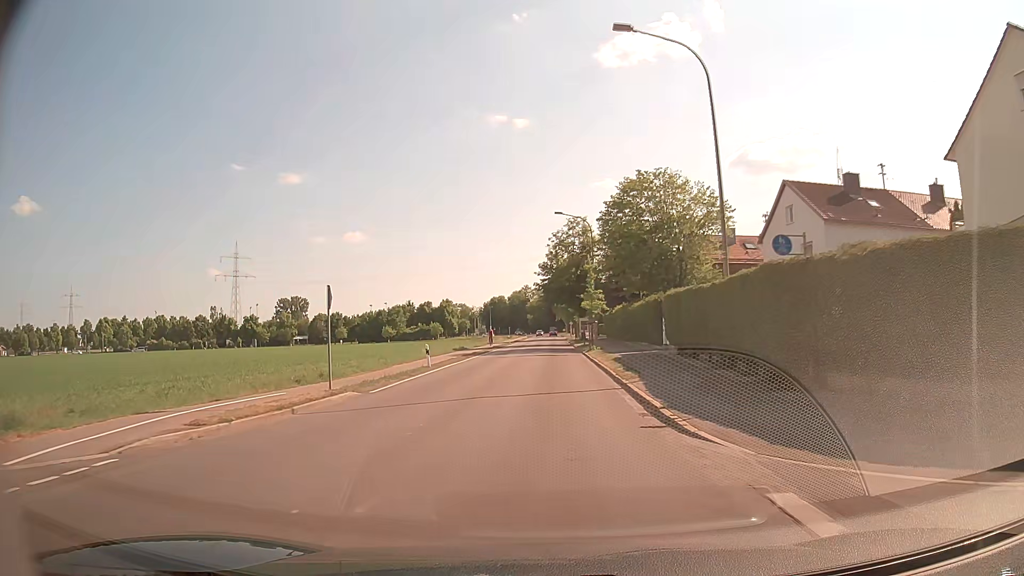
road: tertiary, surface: asphalt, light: Day
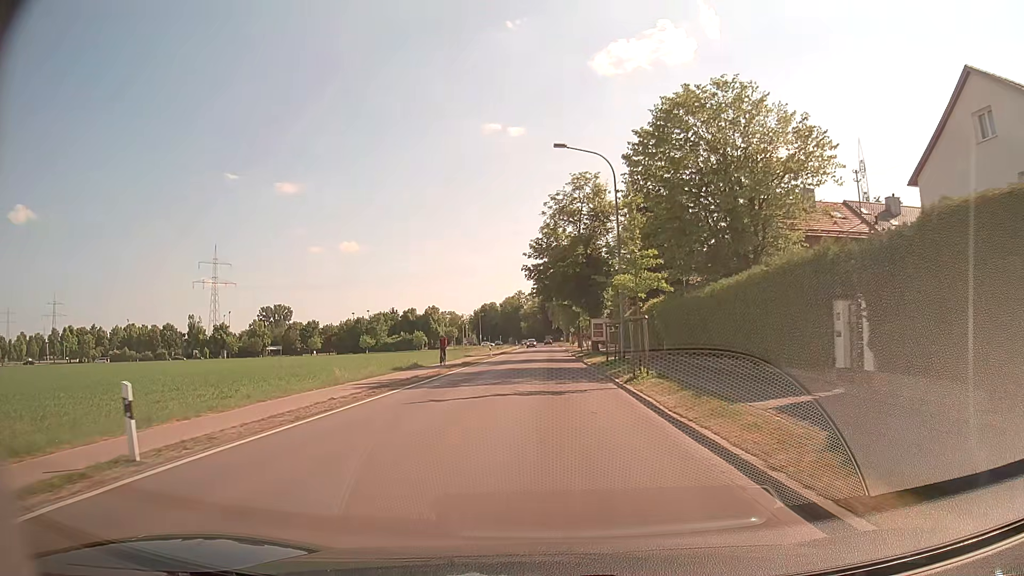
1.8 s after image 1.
(0.0, +21.8) m; 0°
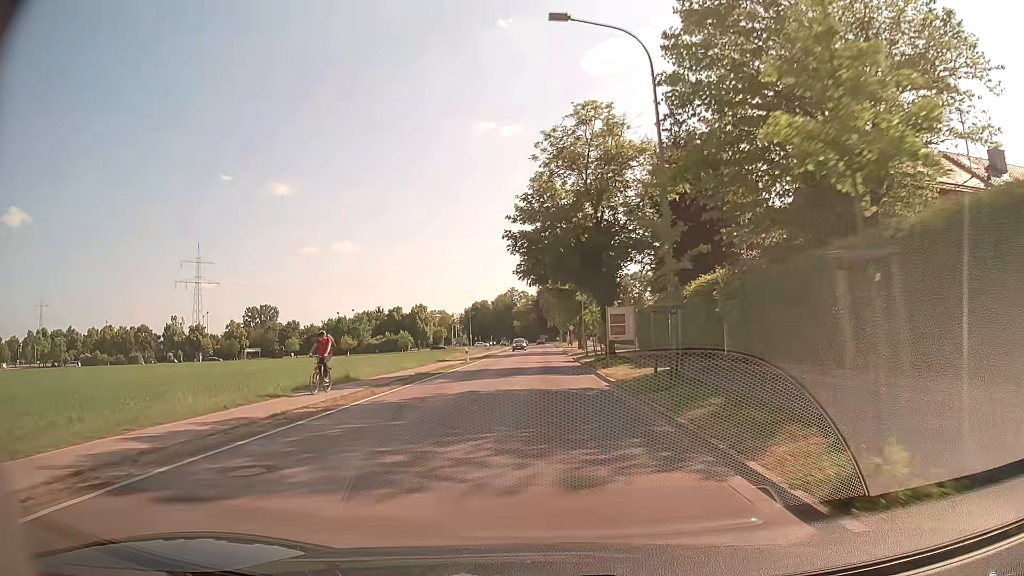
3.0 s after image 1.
(+0.1, +14.3) m; +1°
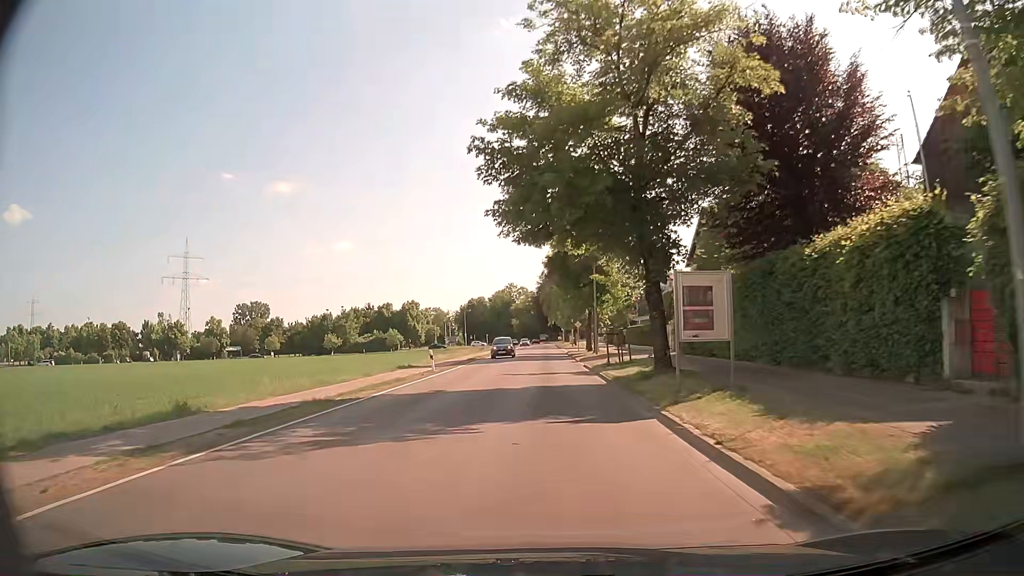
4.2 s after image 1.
(0.0, +14.4) m; 0°
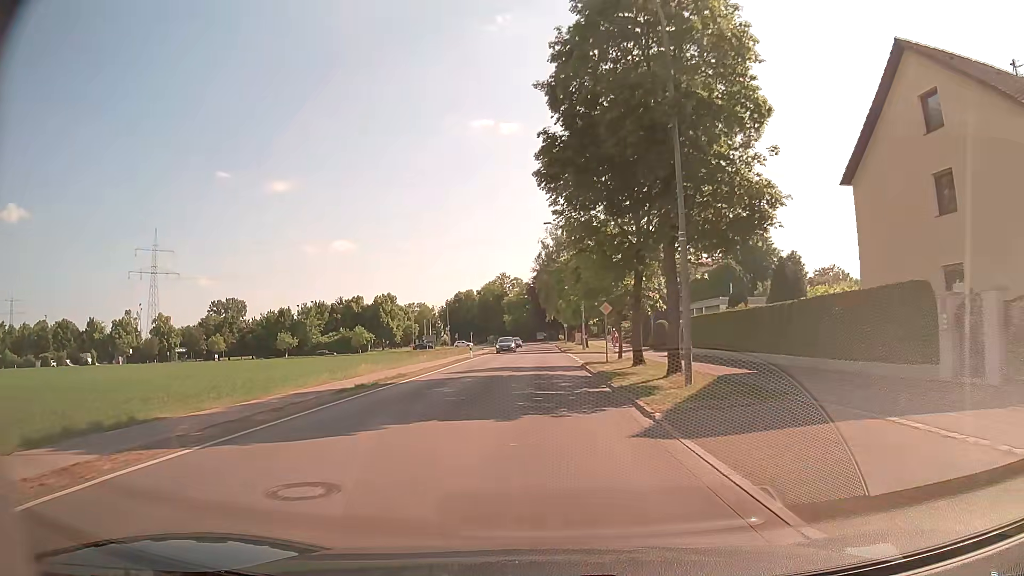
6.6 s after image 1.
(+0.1, +30.2) m; 0°
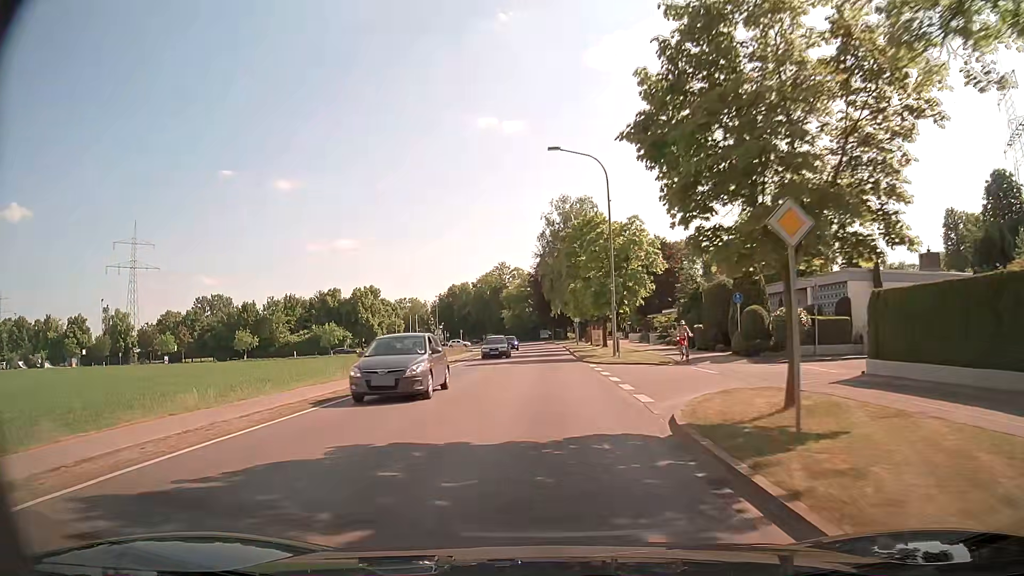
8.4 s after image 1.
(-0.2, +22.6) m; -1°
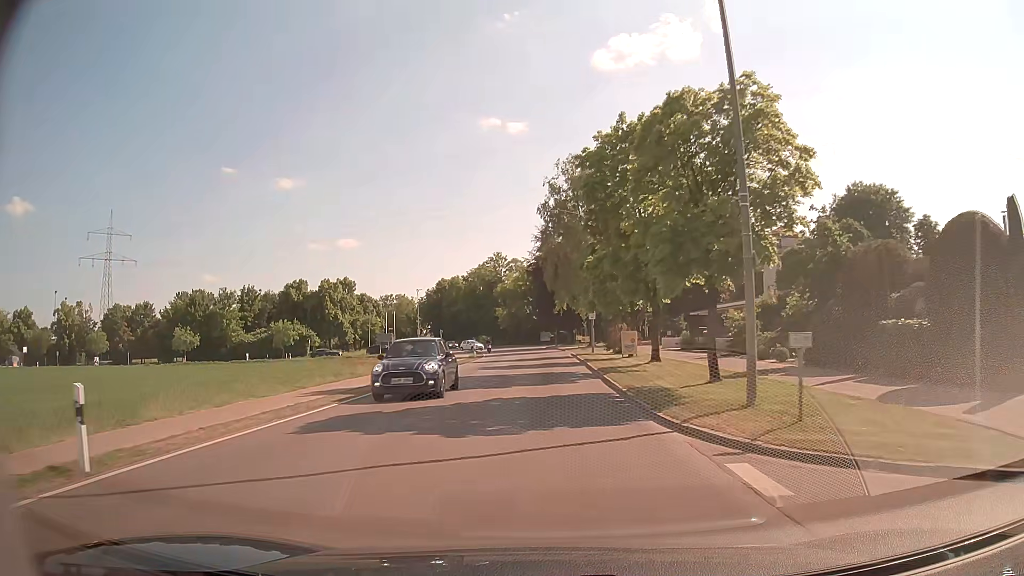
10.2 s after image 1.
(0.0, +22.6) m; 0°
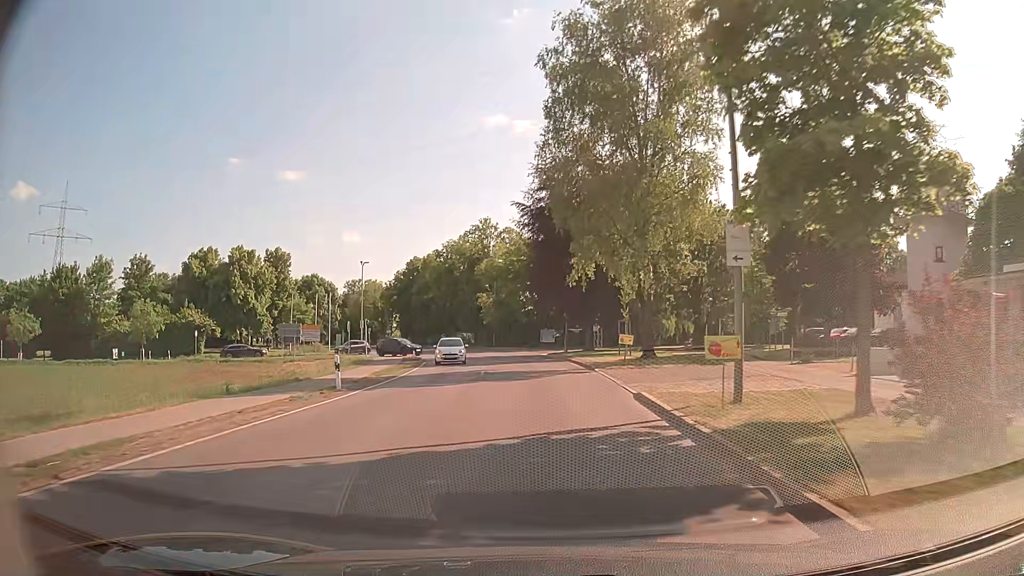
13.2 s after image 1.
(0.0, +38.0) m; -1°
